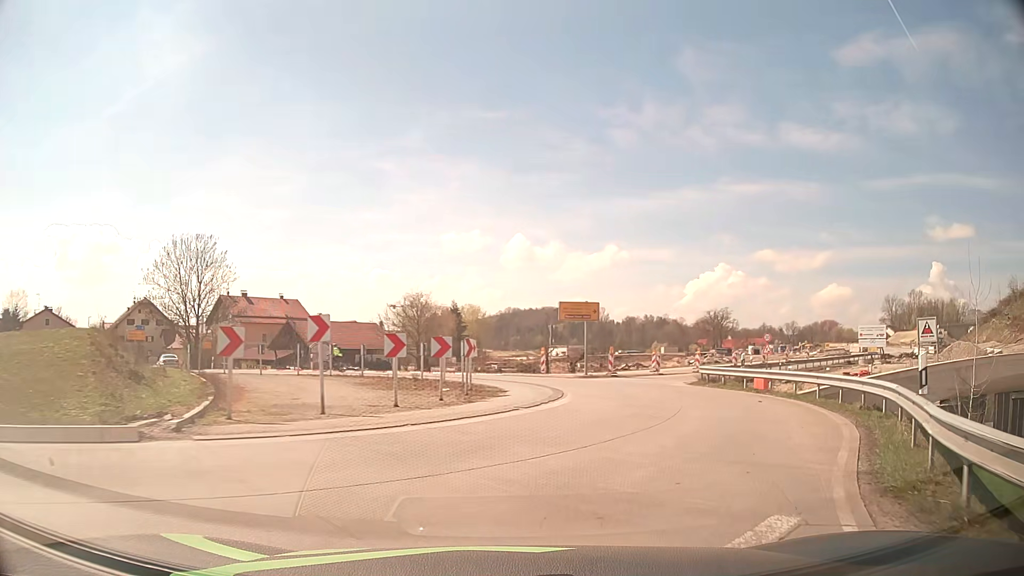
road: tertiary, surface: concrete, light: Day
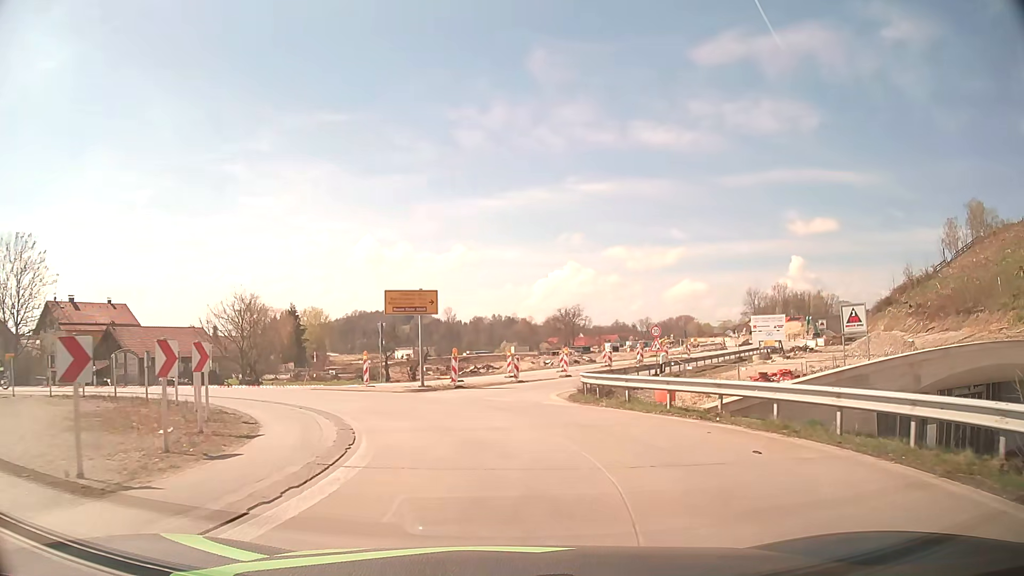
(+1.3, +9.4) m; +13°
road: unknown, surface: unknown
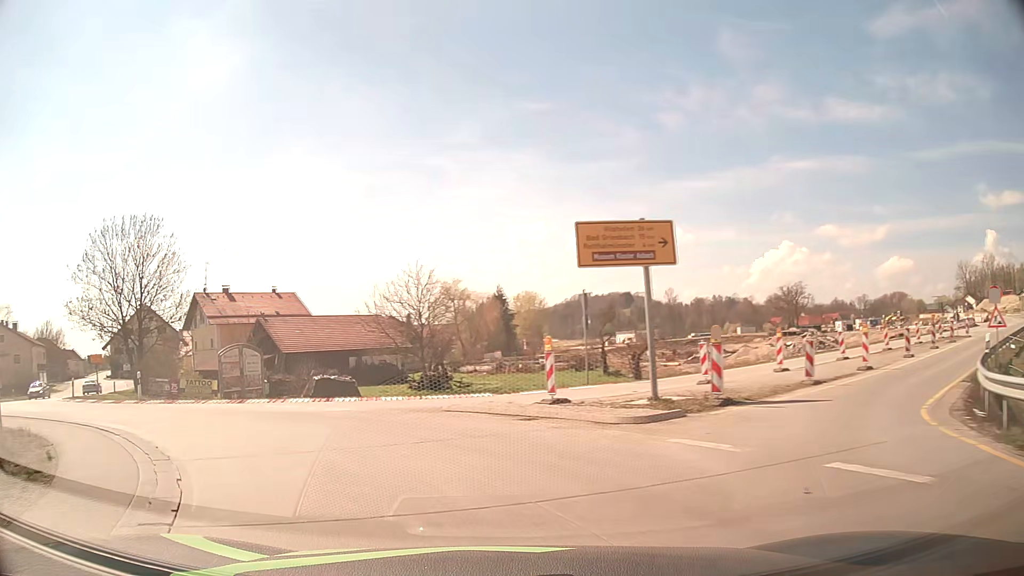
(-1.4, +13.8) m; -18°
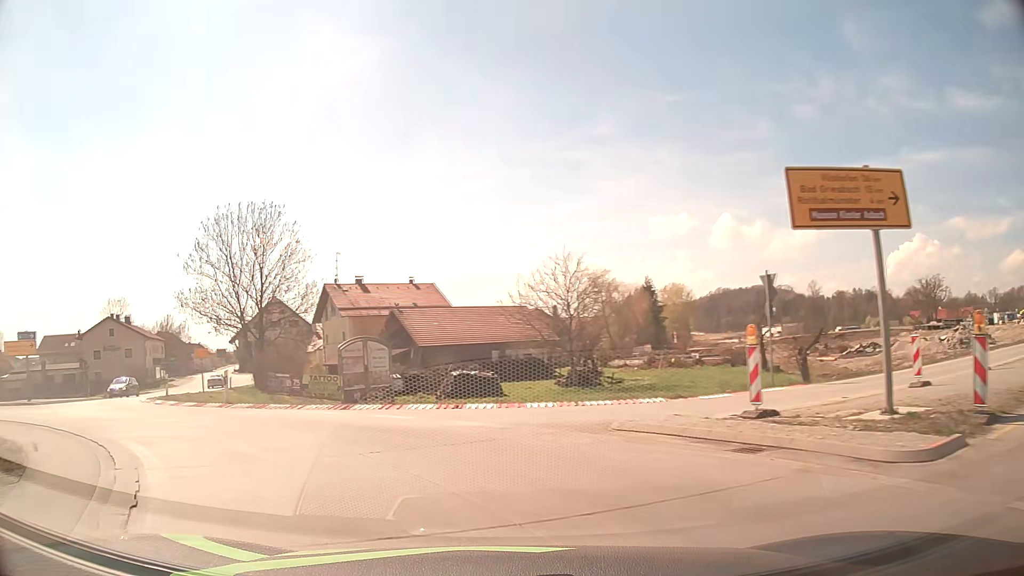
(-0.5, +4.5) m; -12°
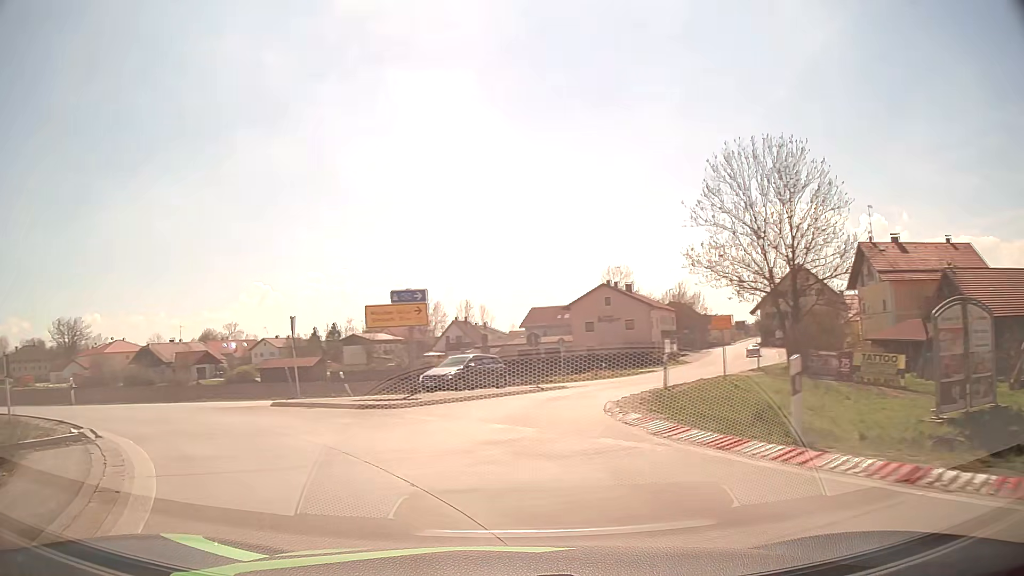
(-4.8, +12.1) m; -44°
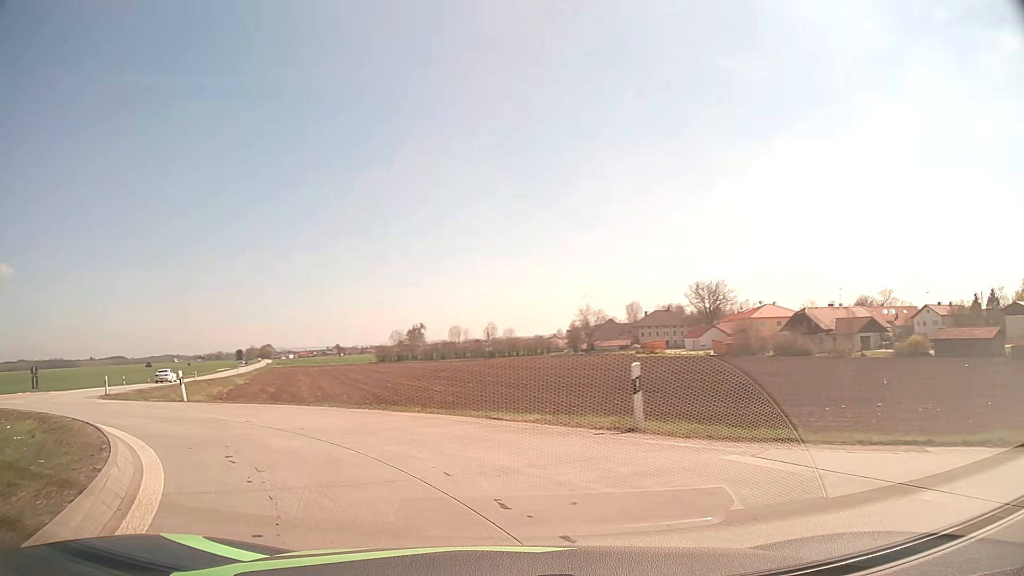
(-8.2, +14.8) m; -56°
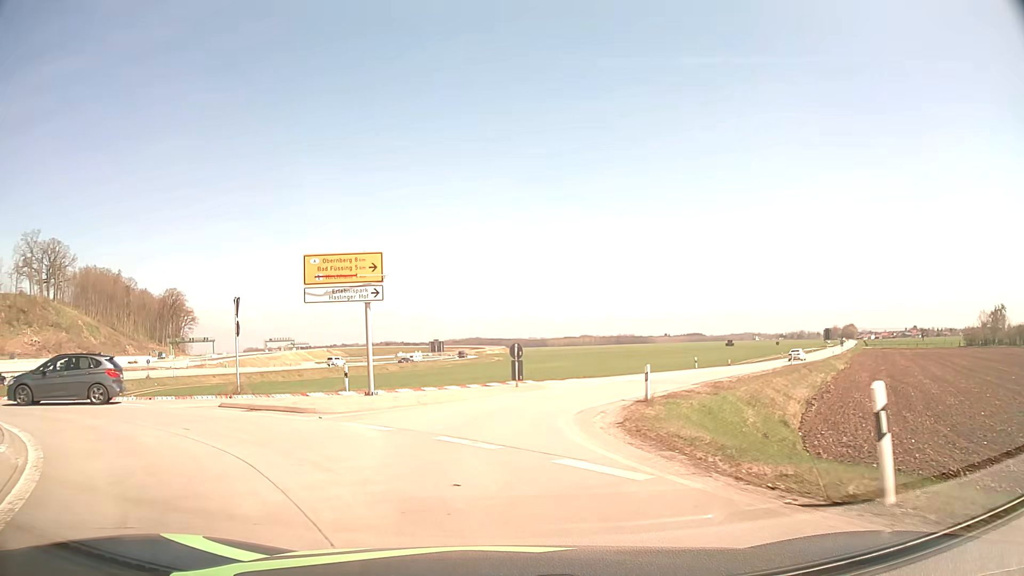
(-7.9, +15.6) m; -50°
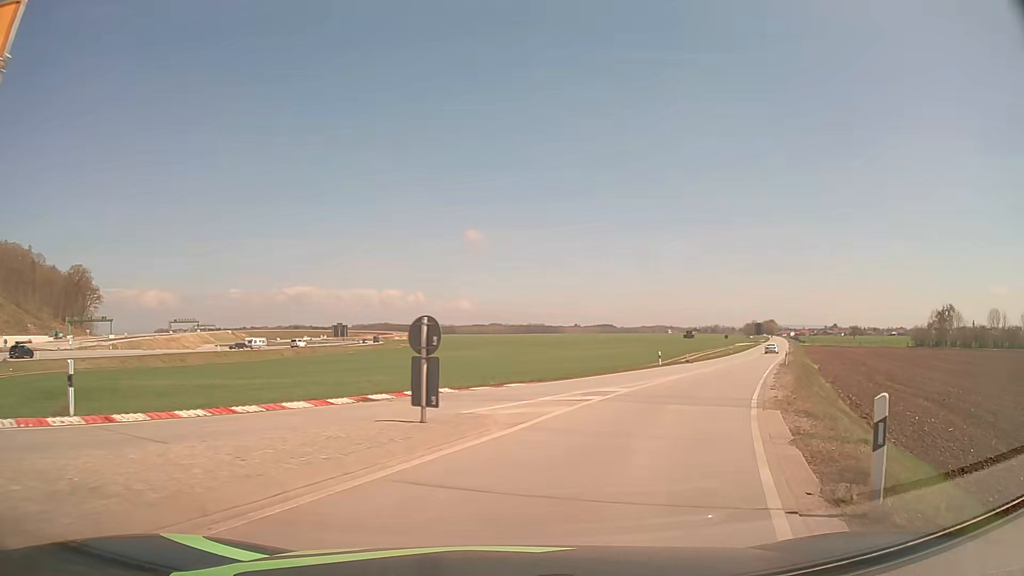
(0.0, +14.9) m; +8°
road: secondary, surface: concrete
(+2, +10) (+5, +19) (+9, +28) (+13, +38) (+17, +47) (+21, +56) (+26, +65) (+30, +74) (+34, +83) (+38, +92) m
